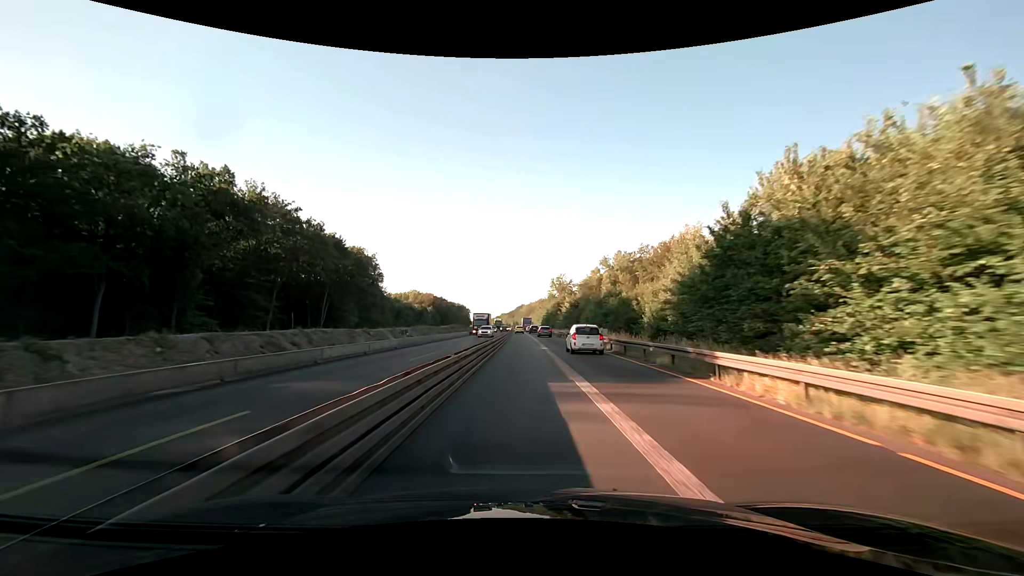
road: motorway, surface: asphalt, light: Day
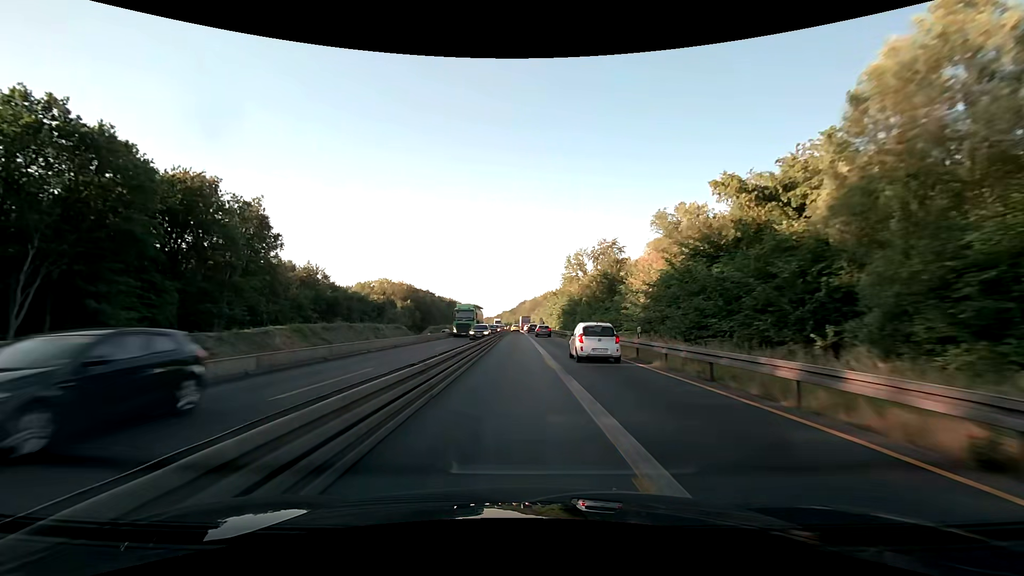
(-0.1, +64.5) m; 0°
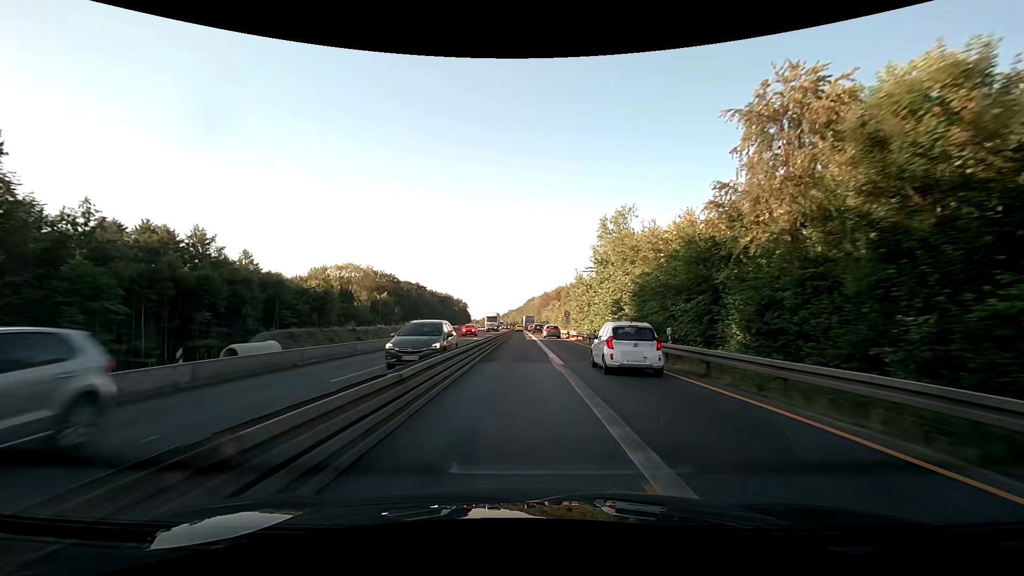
(-0.6, +51.6) m; -1°
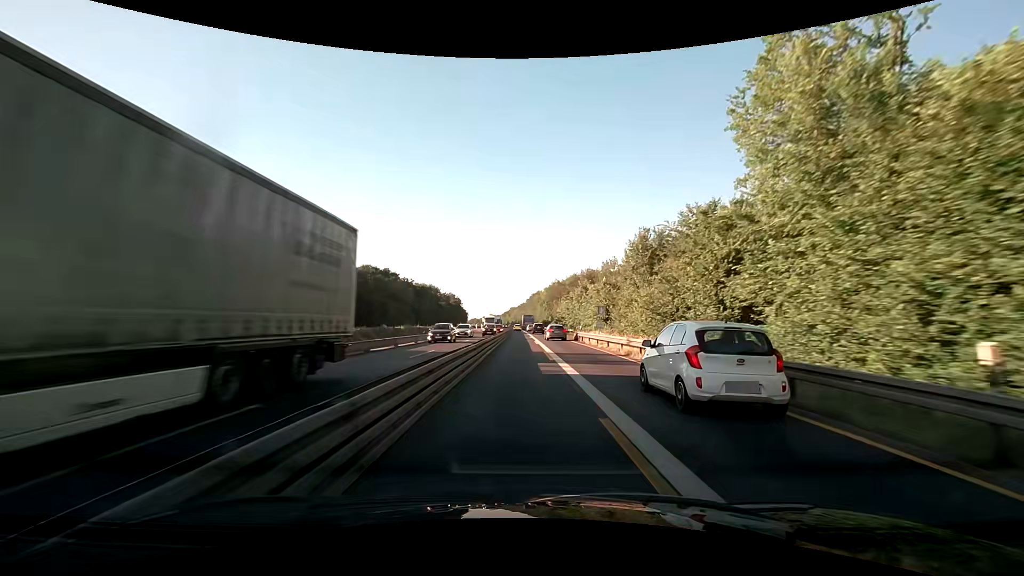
(-0.3, +64.4) m; 0°
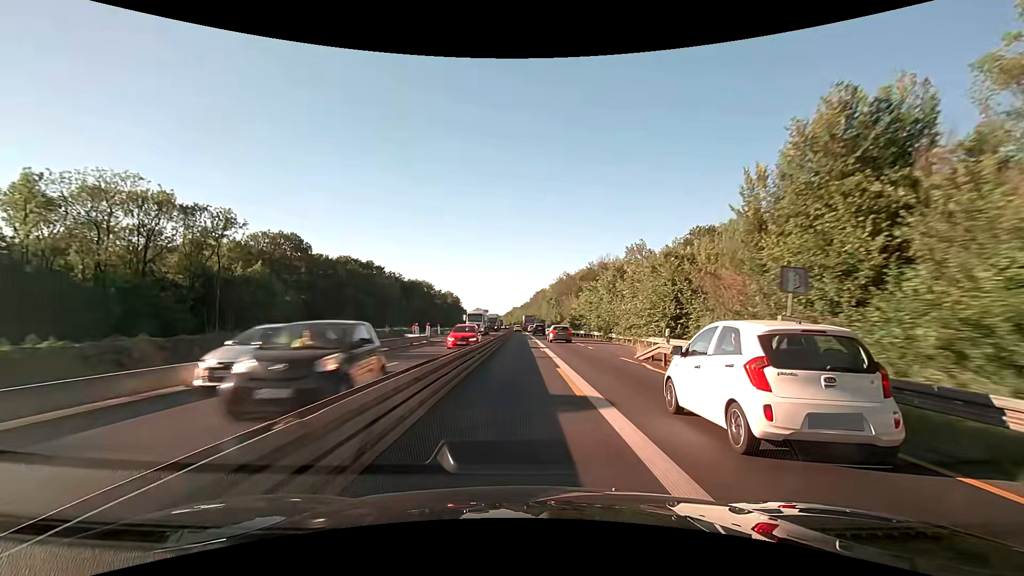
(-0.1, +25.8) m; 0°
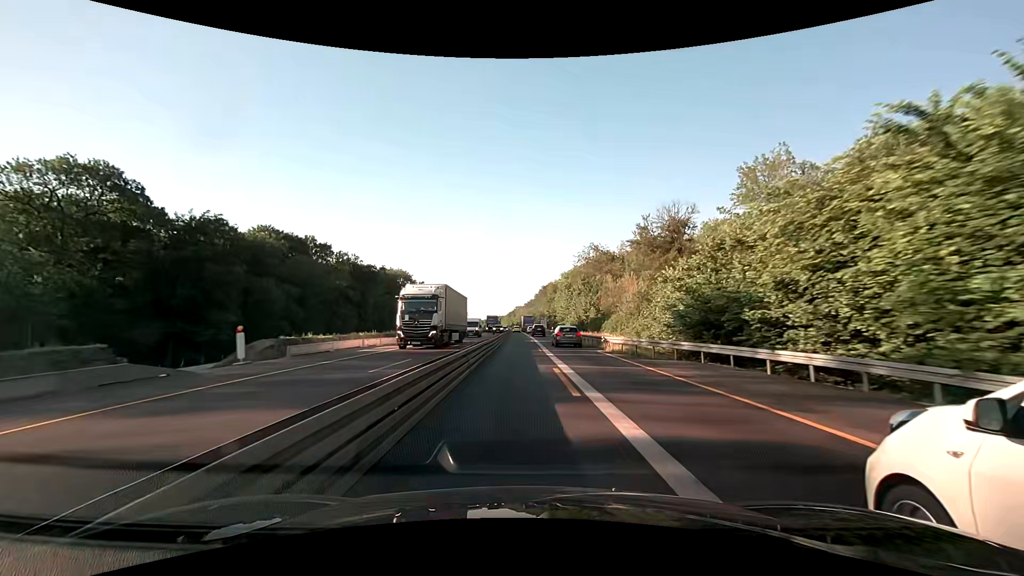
(-0.3, +51.6) m; -1°
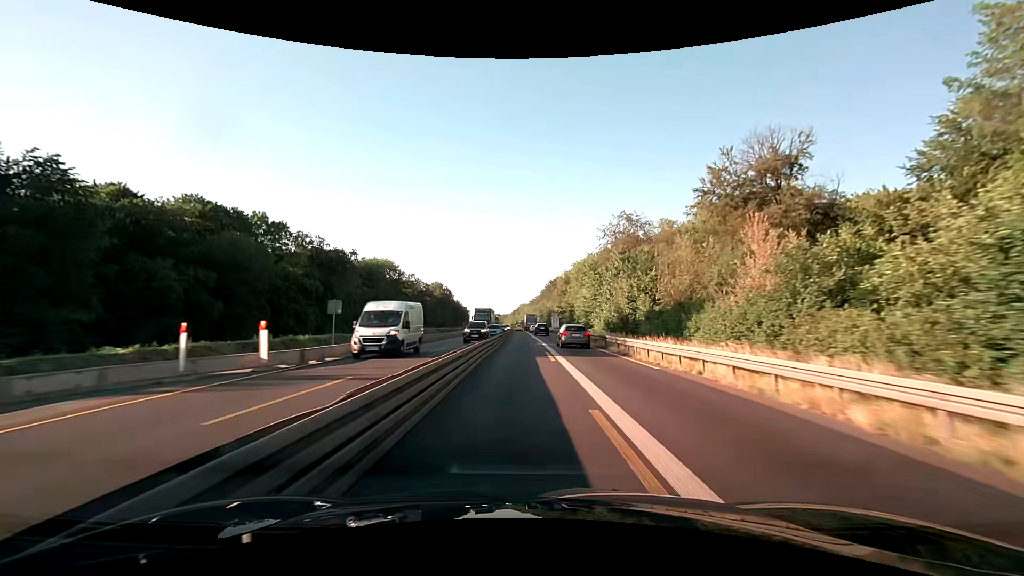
(0.0, +25.8) m; 0°
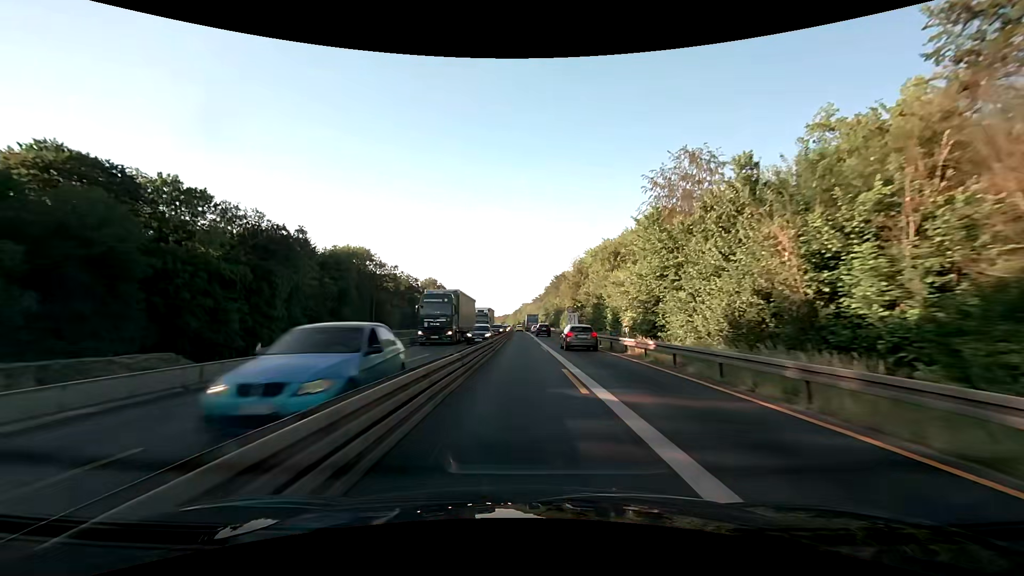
(-0.1, +25.8) m; 0°
(0, +10) (0, +20) (0, +30) (0, +40) (0, +50) (0, +60) (0, +70) (-1, +80) (-1, +90) (-1, +100) m
